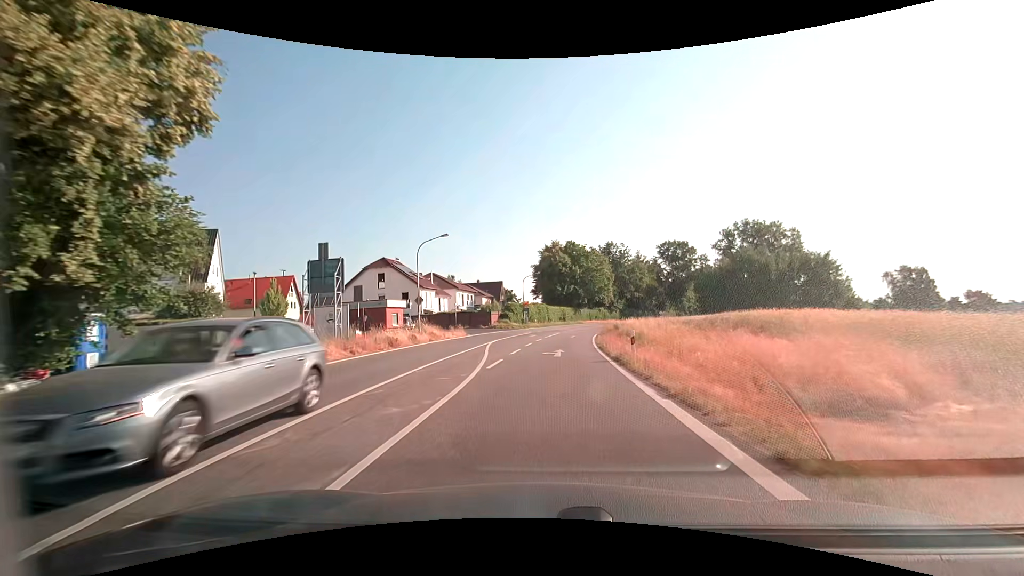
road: secondary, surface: asphalt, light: Day
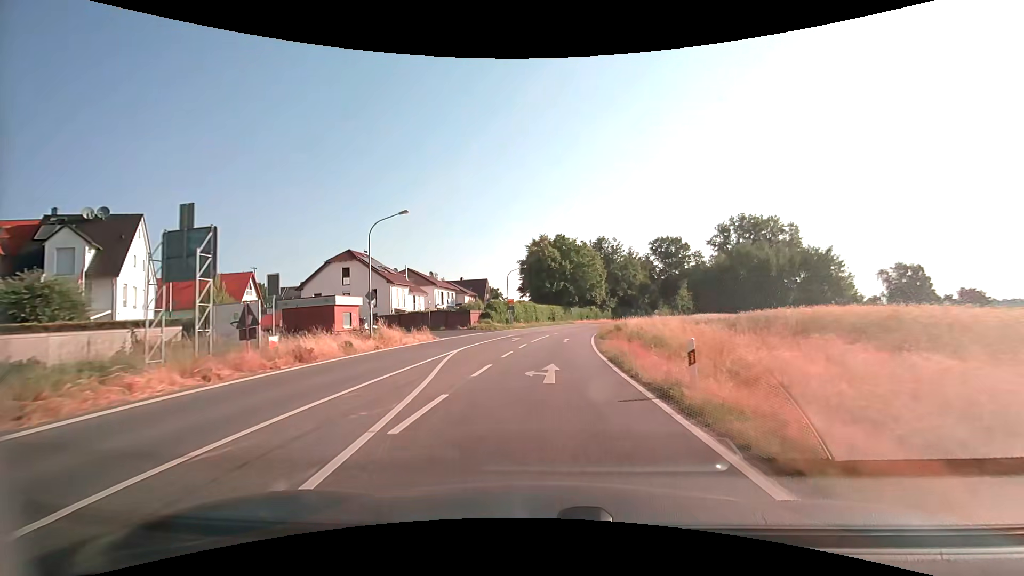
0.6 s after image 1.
(+0.1, +8.0) m; +1°
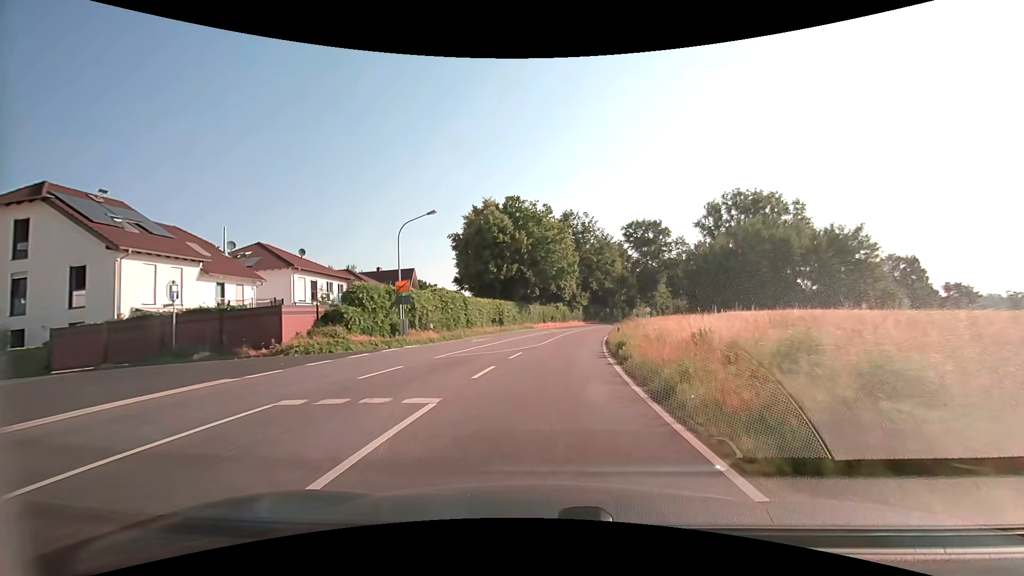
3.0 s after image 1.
(+1.3, +32.6) m; +5°
